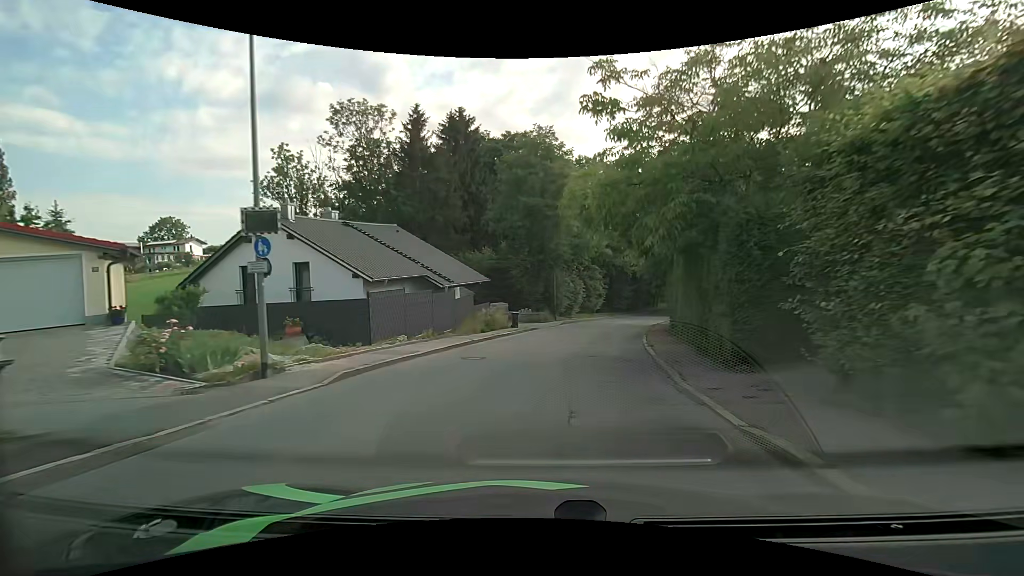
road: unclassified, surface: asphalt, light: Day
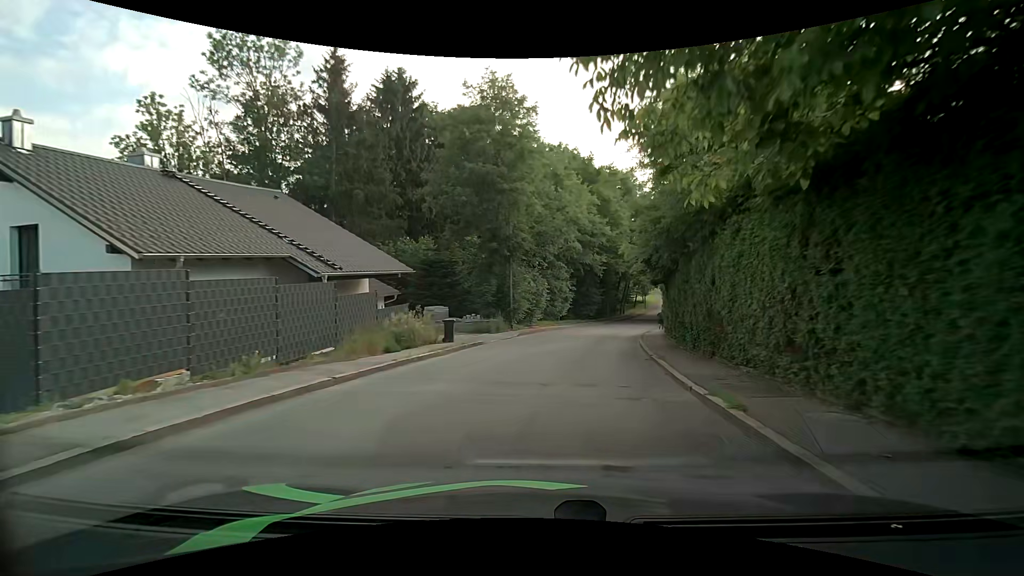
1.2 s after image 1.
(+0.4, +10.1) m; +5°
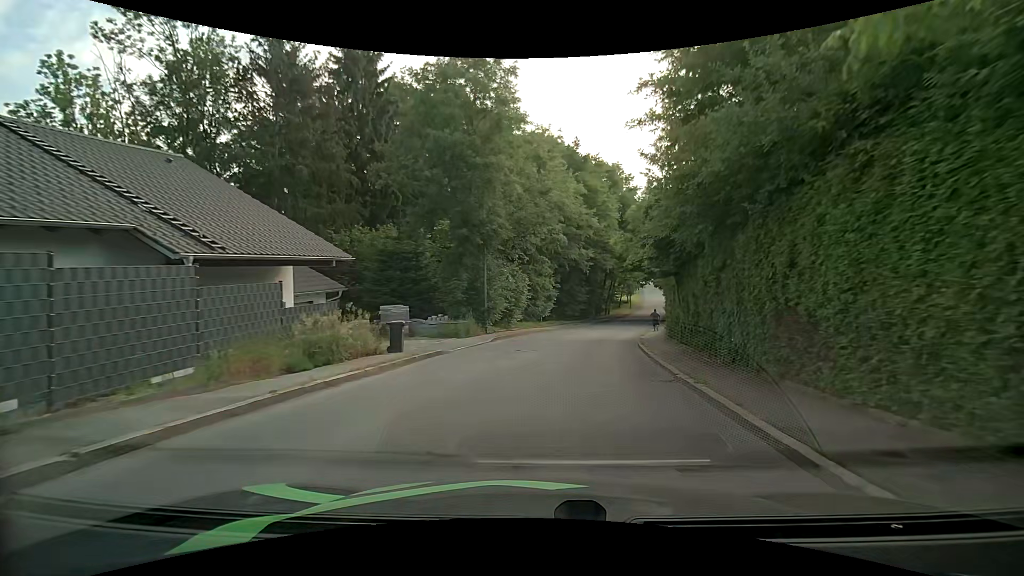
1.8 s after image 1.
(+0.1, +5.0) m; +1°
(+1, +10) (+2, +20) (+4, +30) (+6, +39) (+9, +49) (+12, +58) (+15, +68) (+18, +77) (+21, +87) (+24, +97) m
